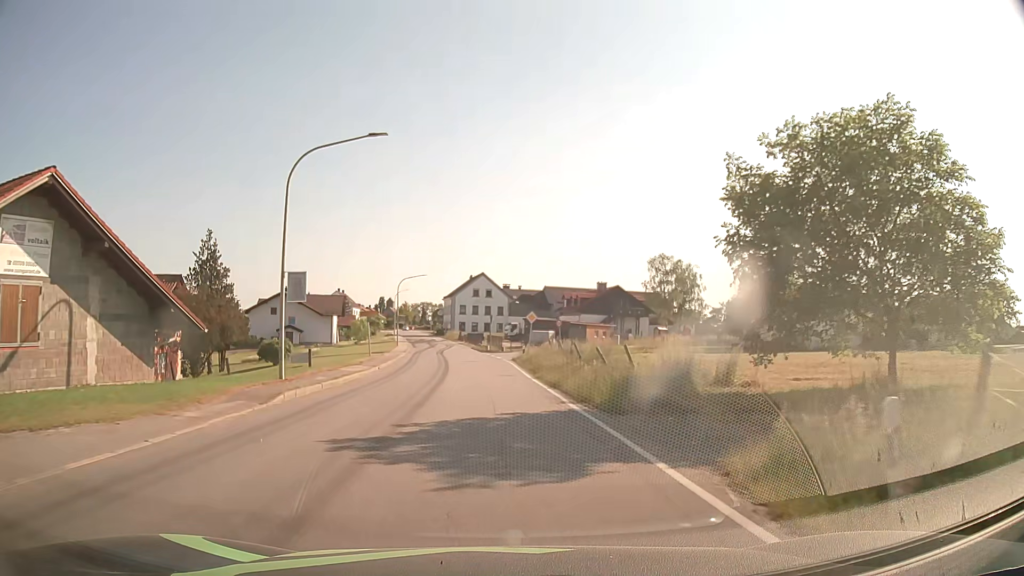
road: secondary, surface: asphalt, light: Day
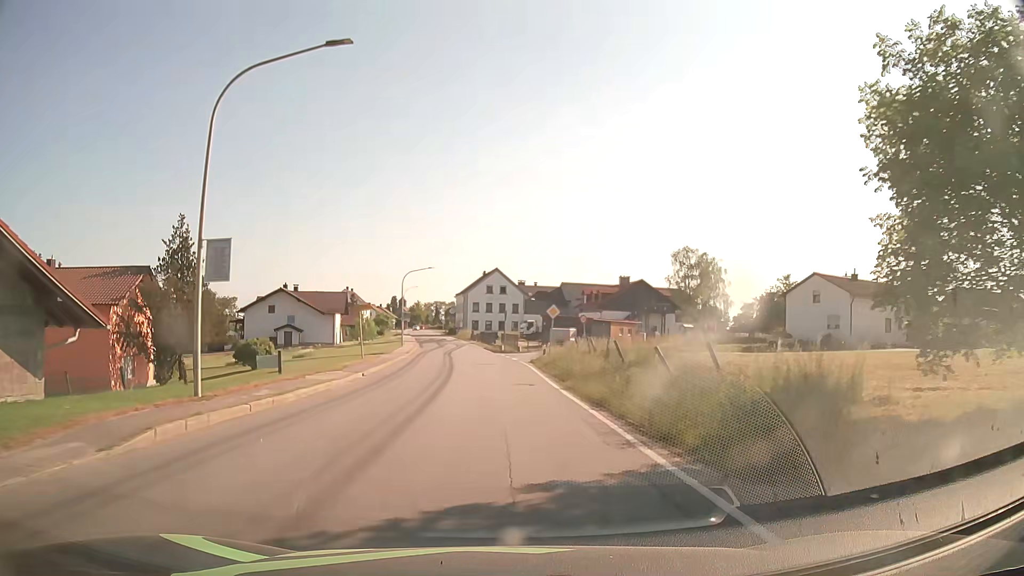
(0.0, +6.7) m; 0°
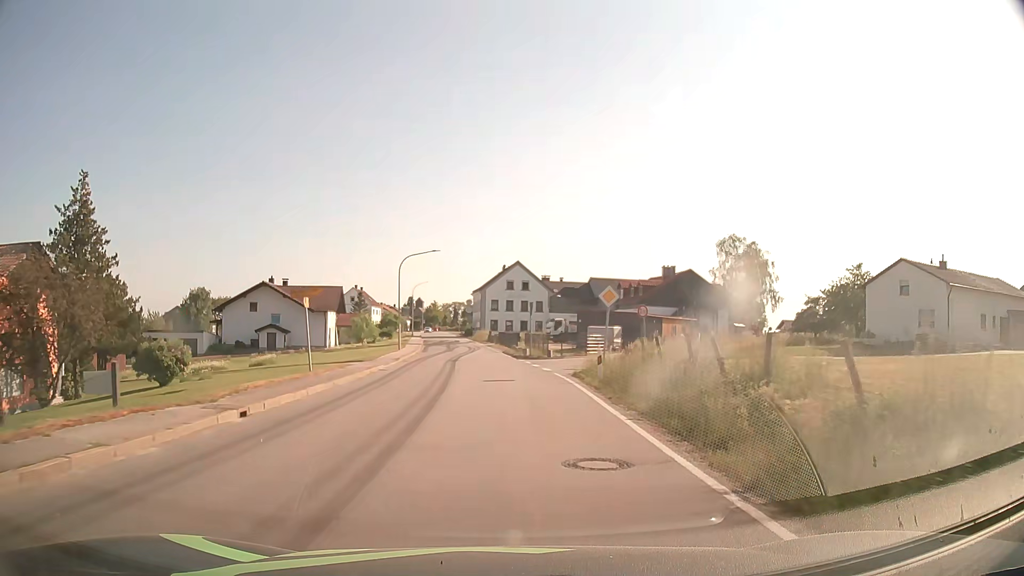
(-0.3, +13.4) m; -2°
(0, +10) (0, +20) (-1, +30) (-2, +40) (-3, +50) (-3, +60) (-4, +70) (-6, +80) (-7, +90) (-8, +100) m
